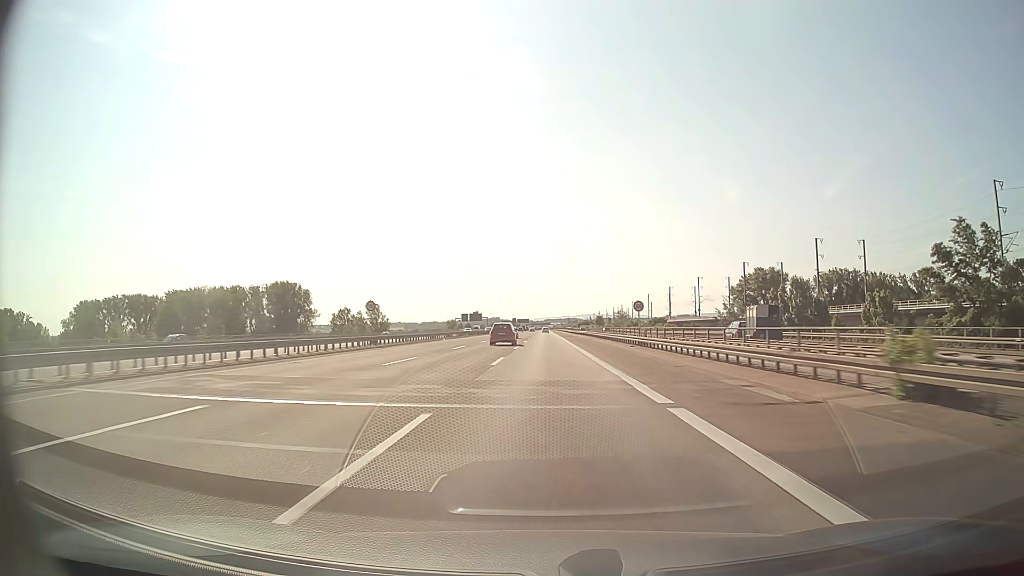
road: motorway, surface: asphalt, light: Day
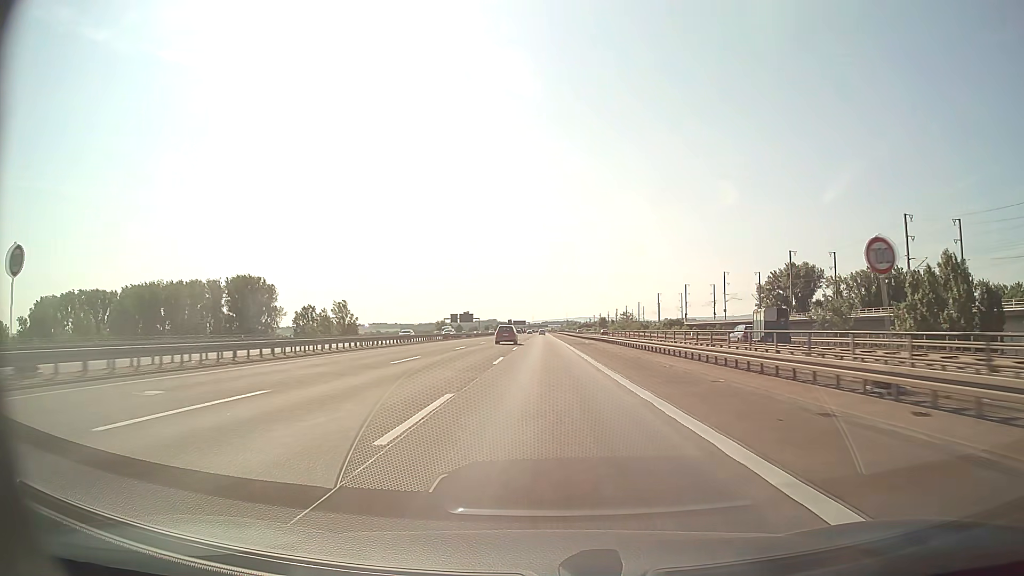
(0.0, +34.8) m; 0°
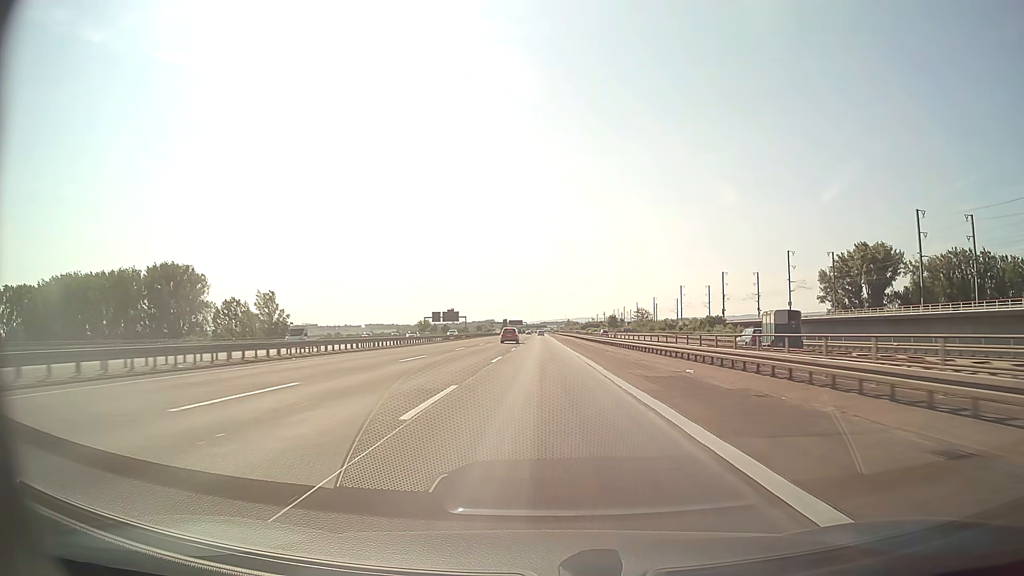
(+0.1, +52.3) m; 0°
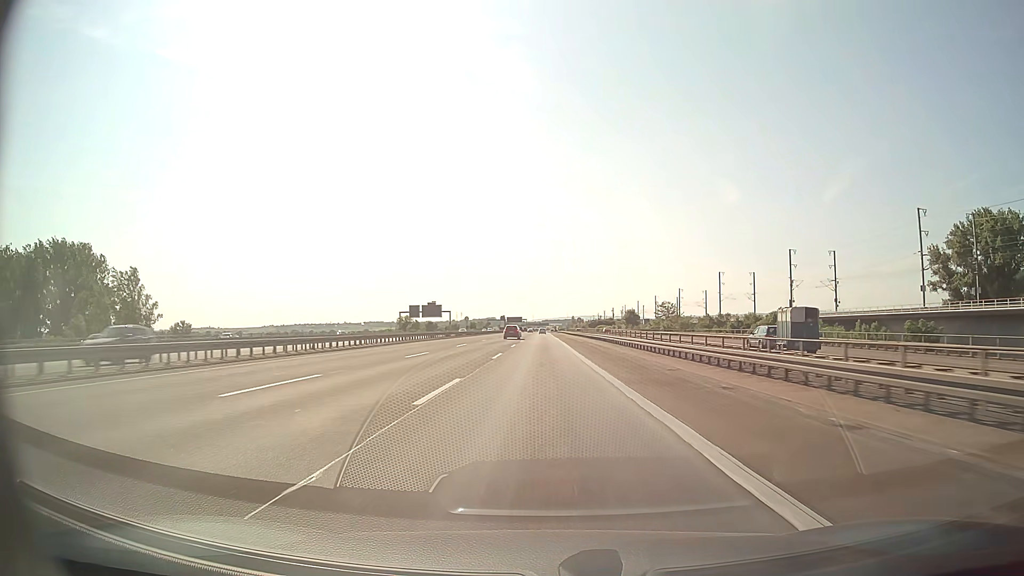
(+0.1, +52.3) m; 0°
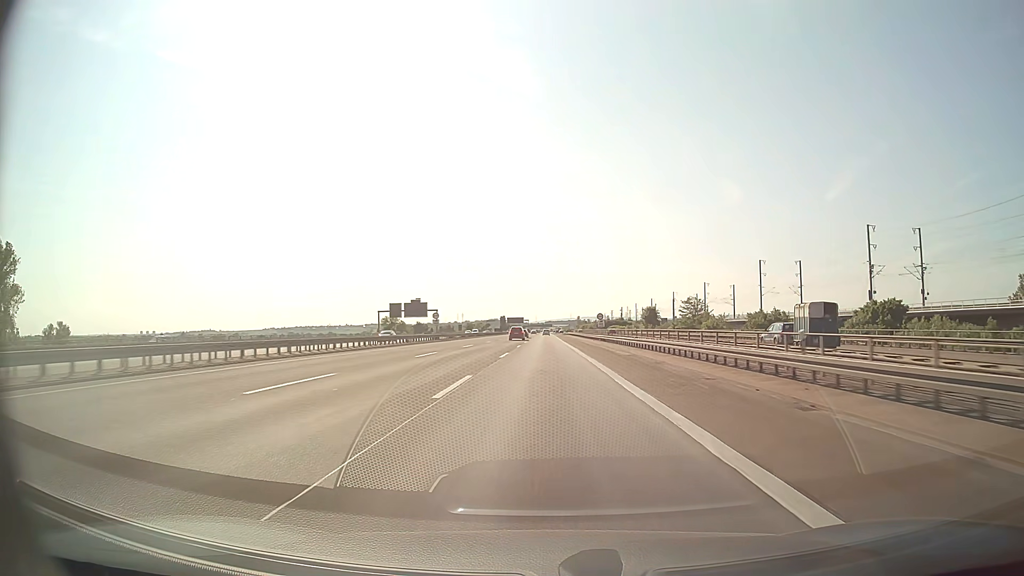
(-0.2, +34.9) m; 0°
(0, +10) (0, +20) (0, +30) (0, +40) (0, +50) (0, +60) (0, +70) (0, +80) (0, +90) (0, +100) m
